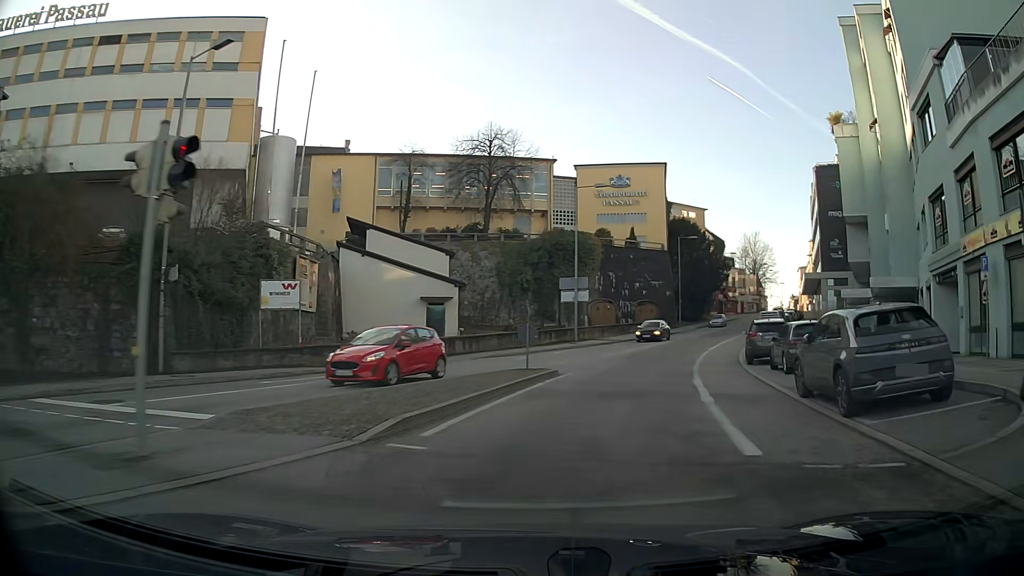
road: tertiary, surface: asphalt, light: Day
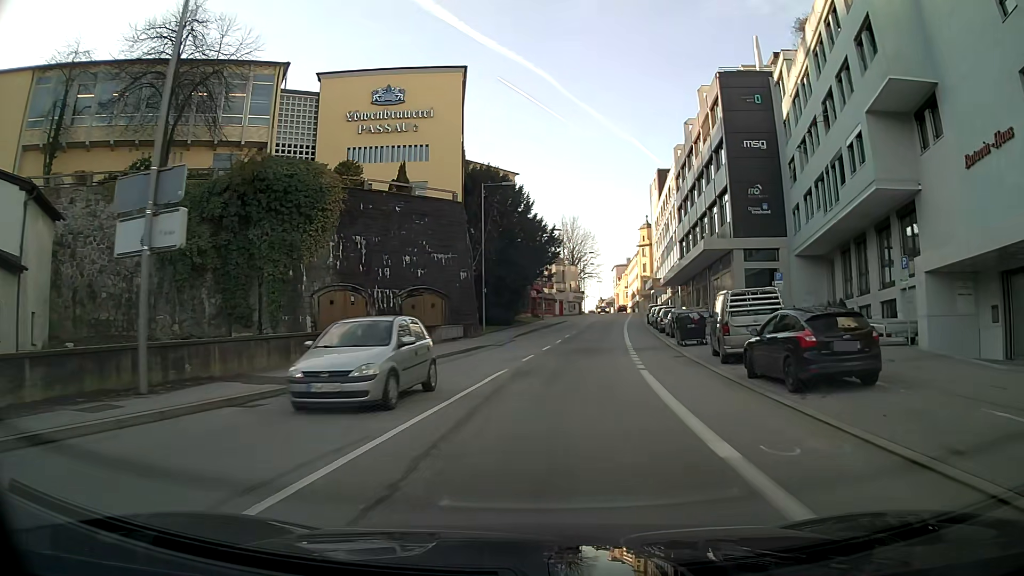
(+5.4, +31.6) m; +17°
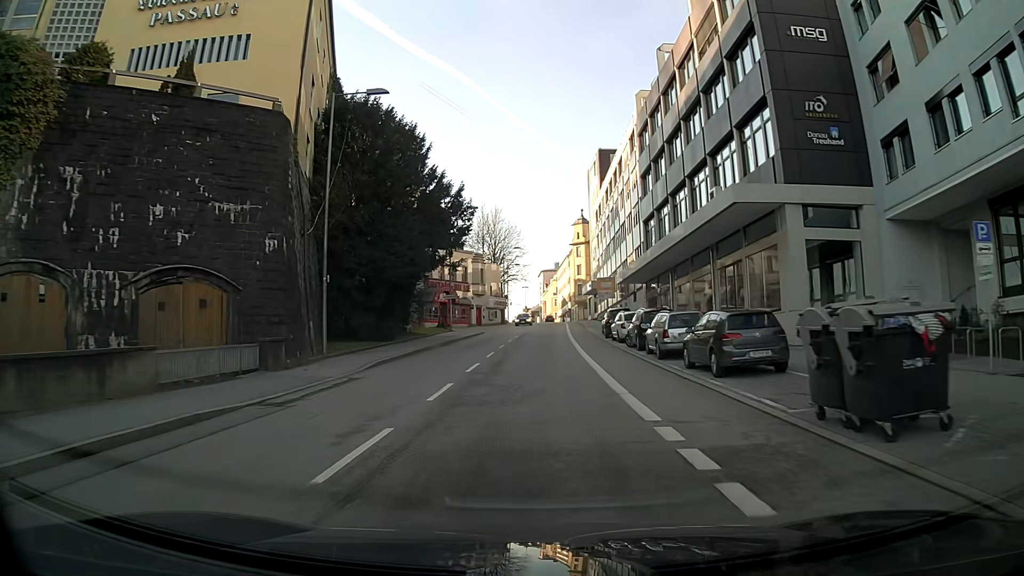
(+1.2, +20.8) m; +6°
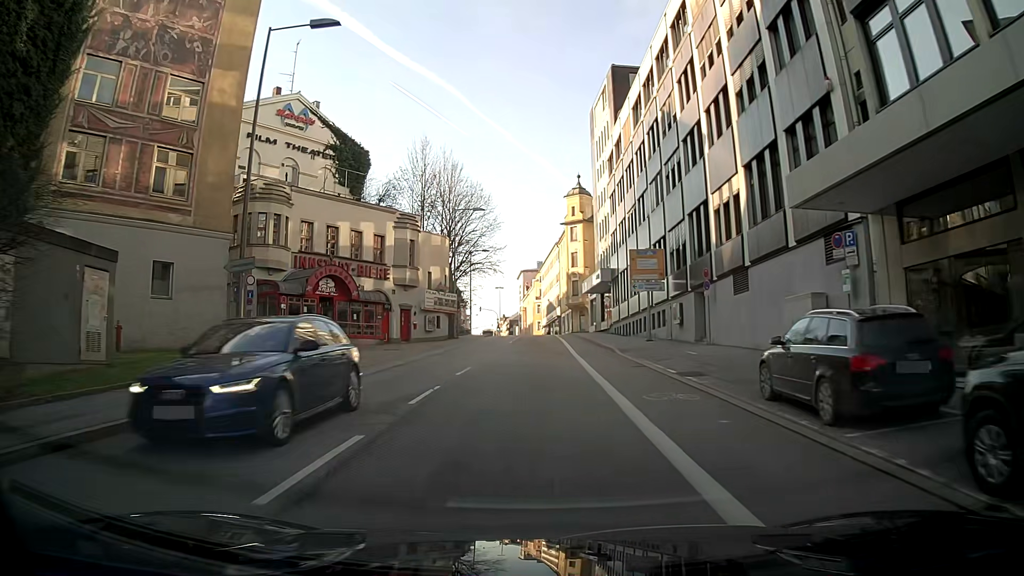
(+0.5, +36.9) m; +1°
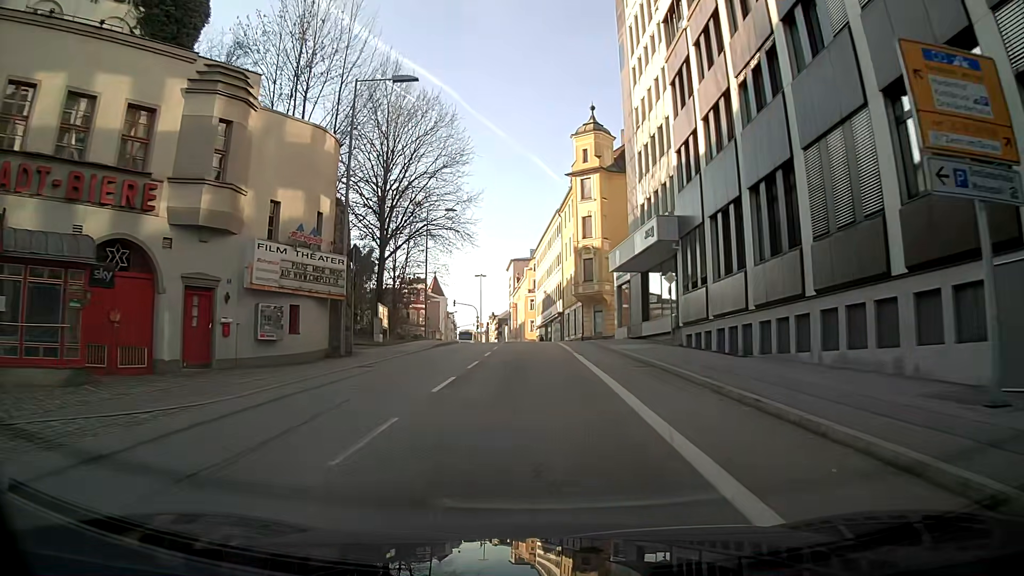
(-0.1, +28.9) m; 0°
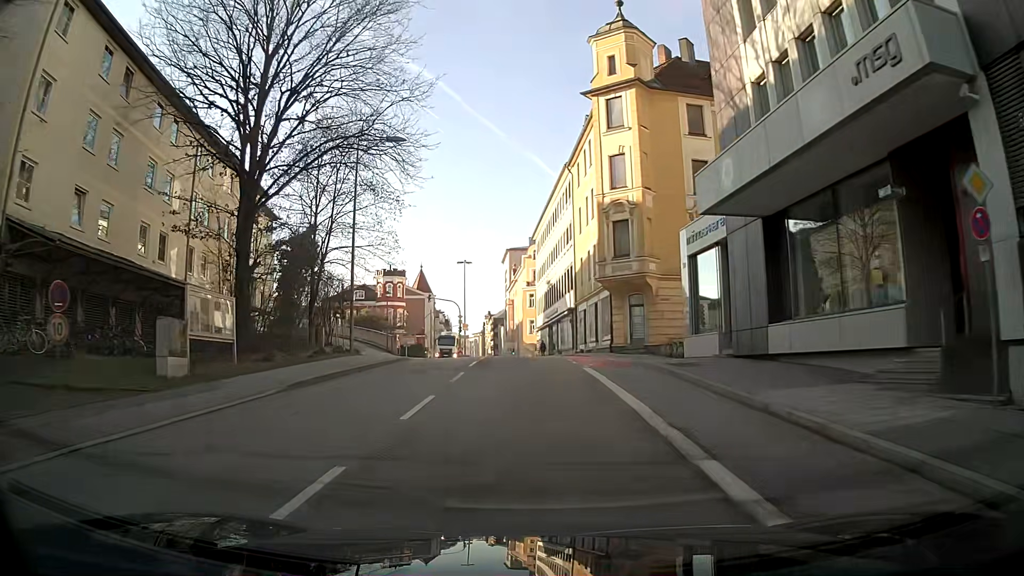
(+0.2, +21.0) m; +1°
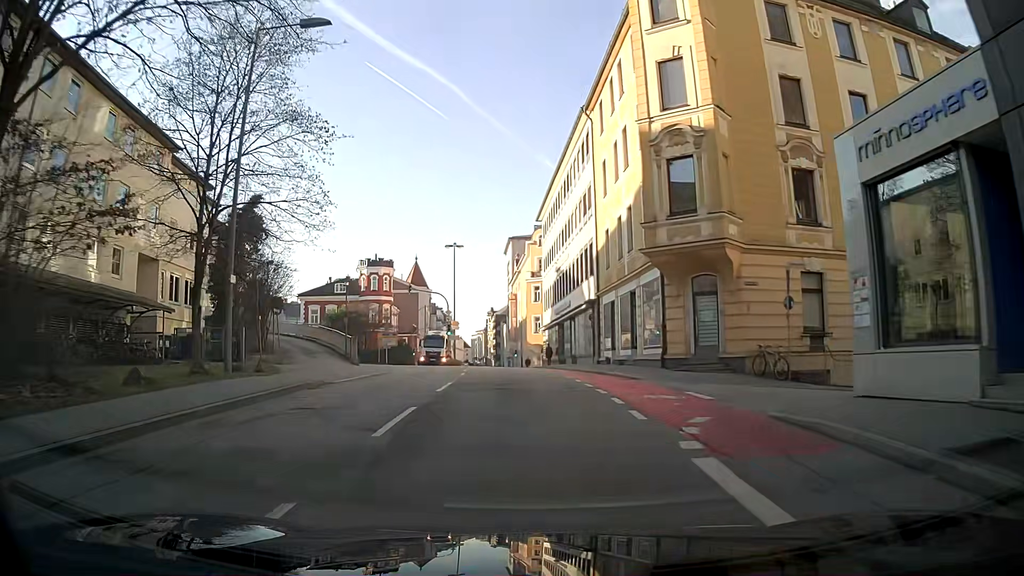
(-0.2, +13.2) m; -1°
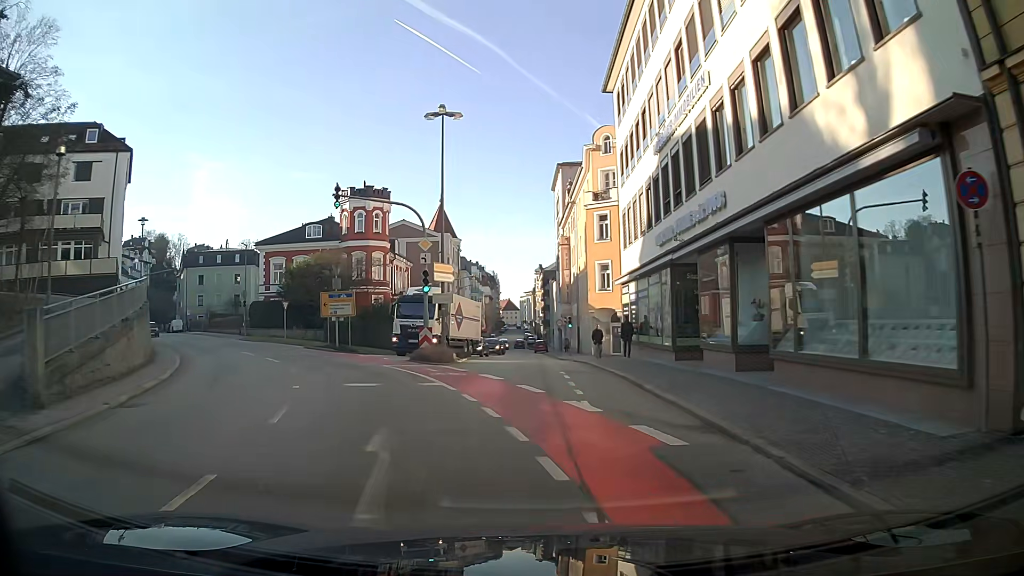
(-0.7, +29.3) m; -5°
(0, +10) (0, +20) (0, +30) (0, +40) (0, +50) (-1, +60) (-1, +70) (-1, +80) (-2, +90) (-2, +100) m
